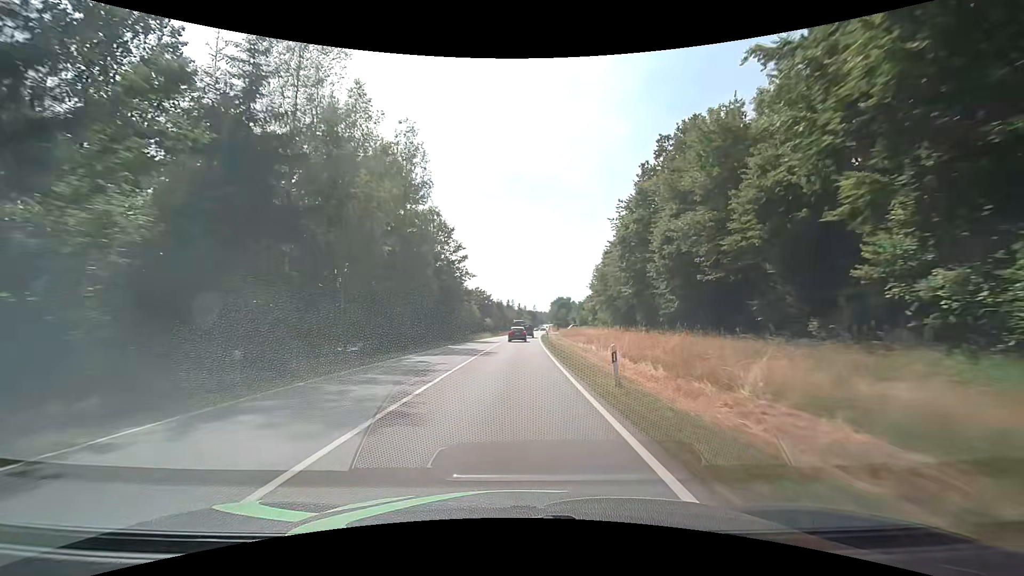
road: secondary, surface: asphalt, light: Day
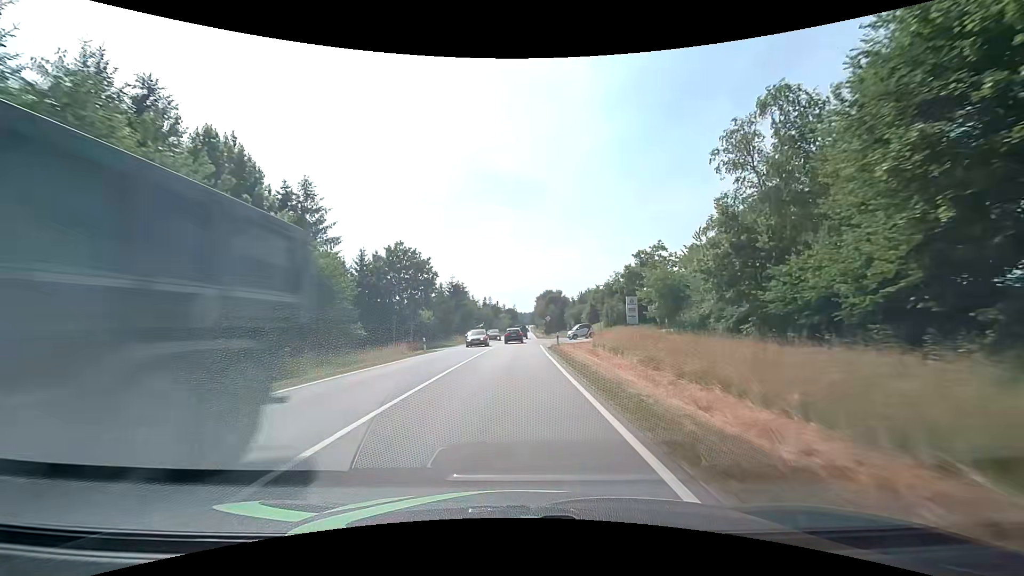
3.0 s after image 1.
(+1.0, +63.4) m; +2°
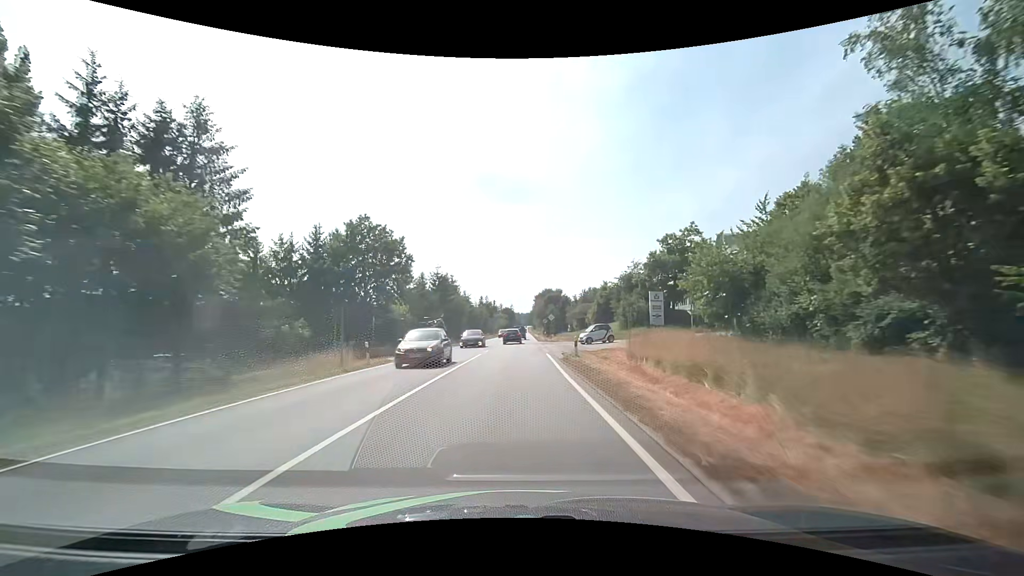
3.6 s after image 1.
(+0.1, +12.5) m; 0°
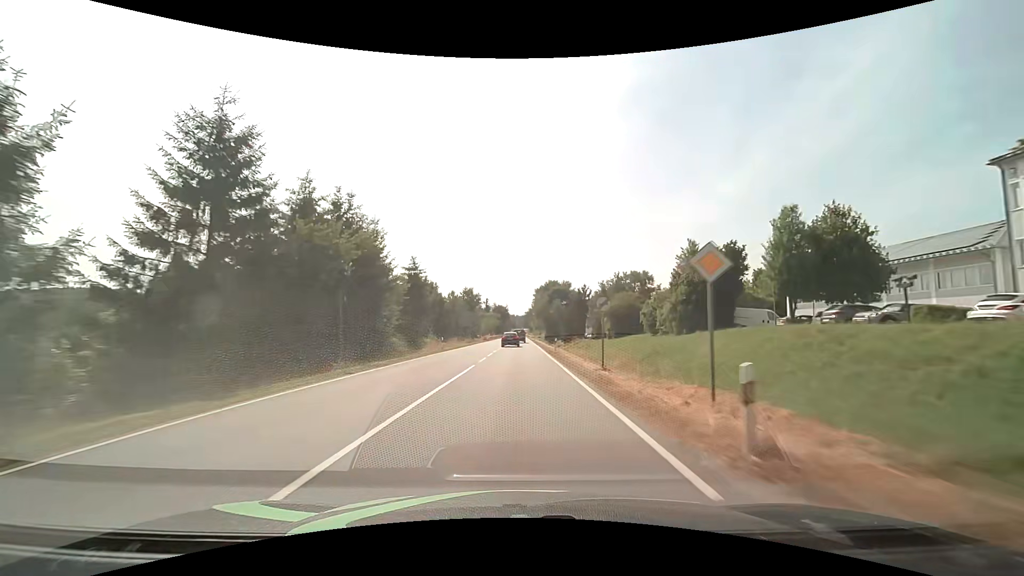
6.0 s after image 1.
(+0.7, +49.7) m; +1°
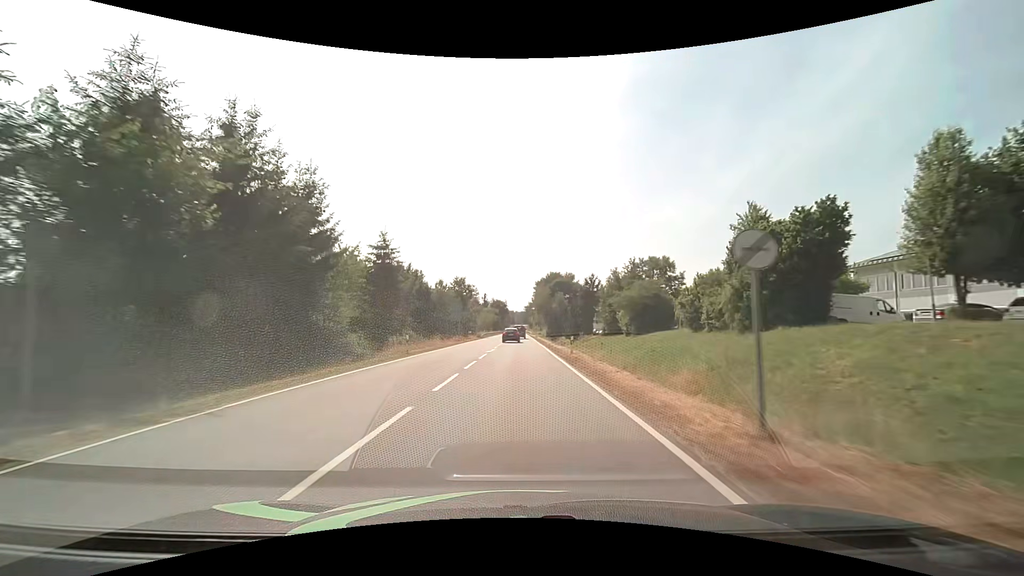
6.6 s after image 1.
(0.0, +12.5) m; 0°
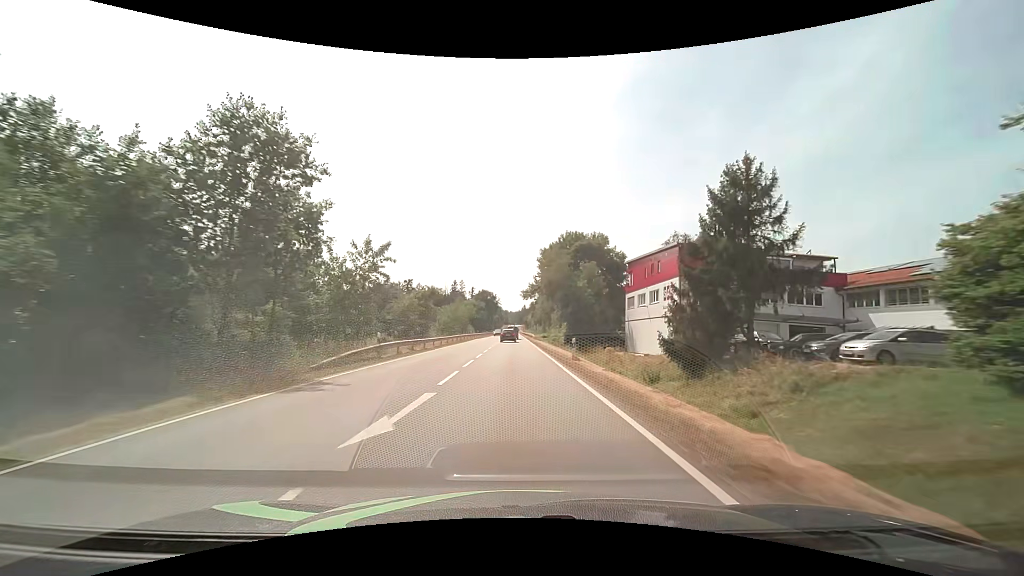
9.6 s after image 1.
(+0.4, +64.9) m; +1°
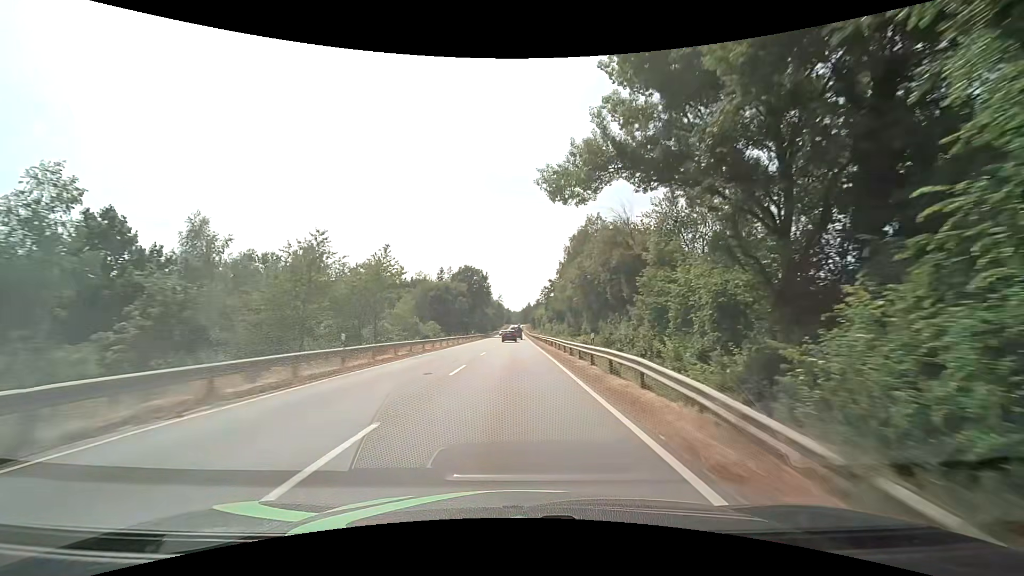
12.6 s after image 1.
(-0.2, +69.4) m; -1°
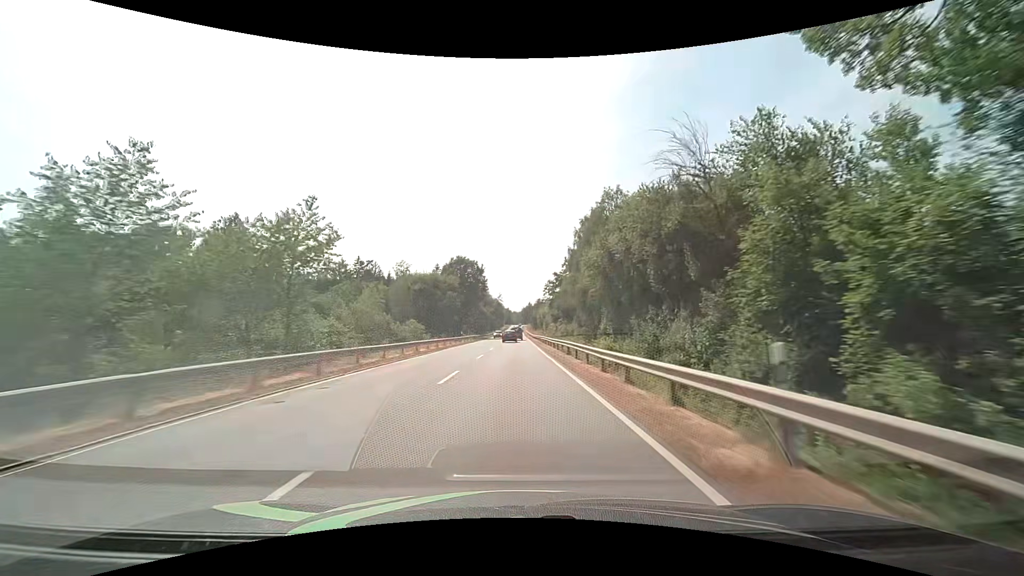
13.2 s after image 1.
(0.0, +14.4) m; 0°
(0, +10) (0, +20) (0, +30) (0, +40) (0, +50) (0, +60) (0, +70) (0, +80) (0, +90) (0, +100) m
